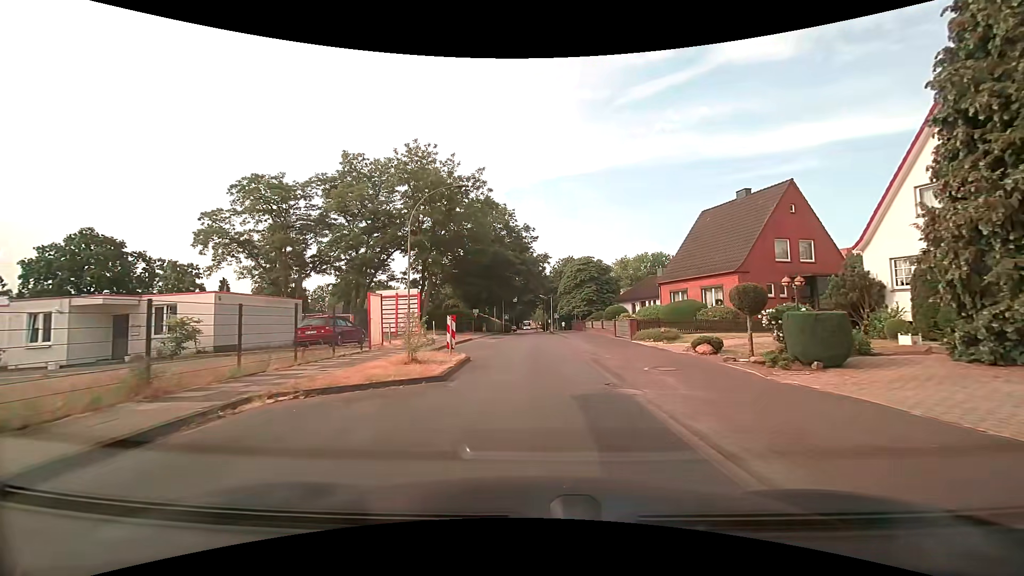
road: residential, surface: asphalt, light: Day
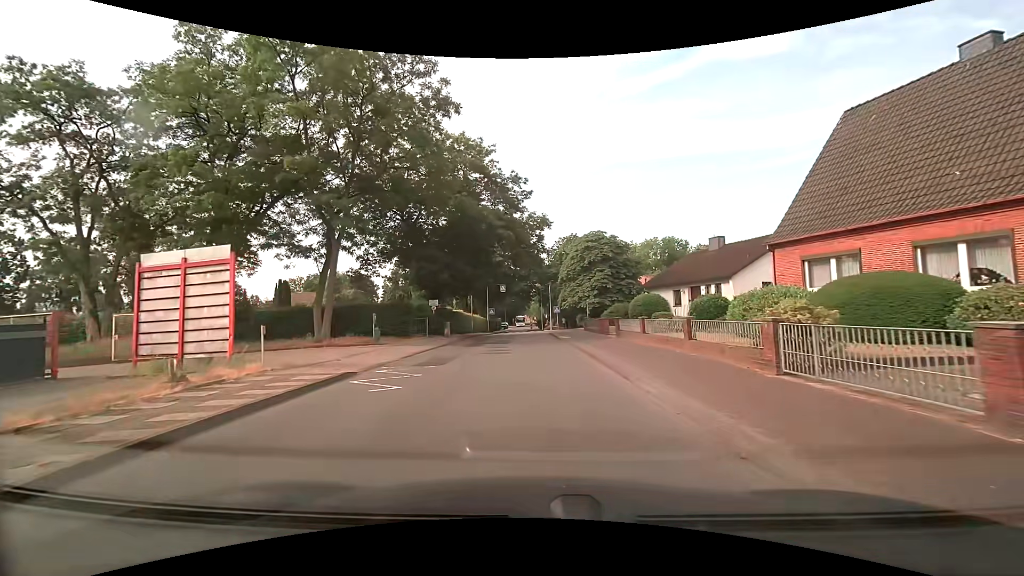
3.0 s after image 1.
(+0.2, +20.0) m; +1°
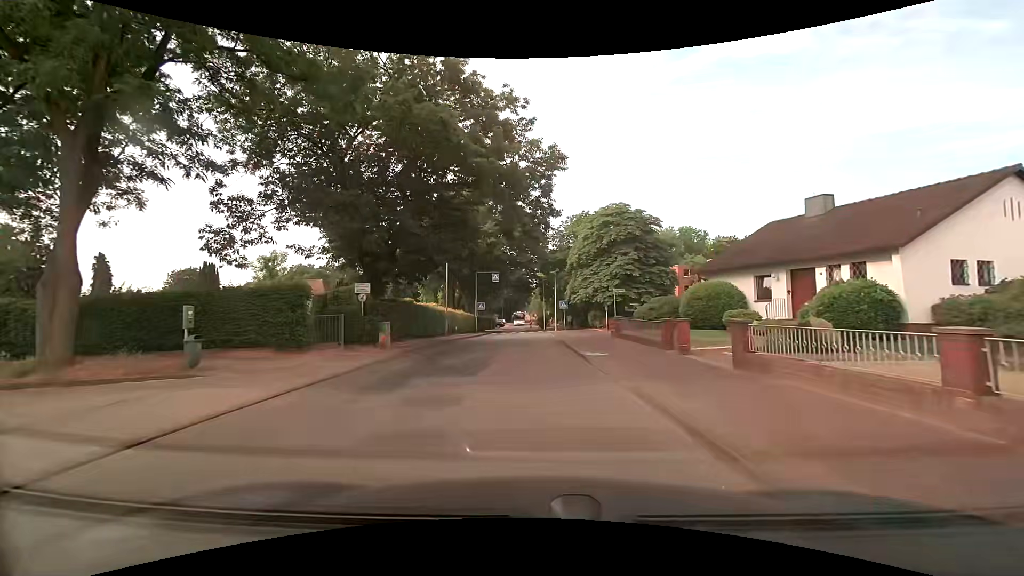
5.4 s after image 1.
(0.0, +14.1) m; 0°
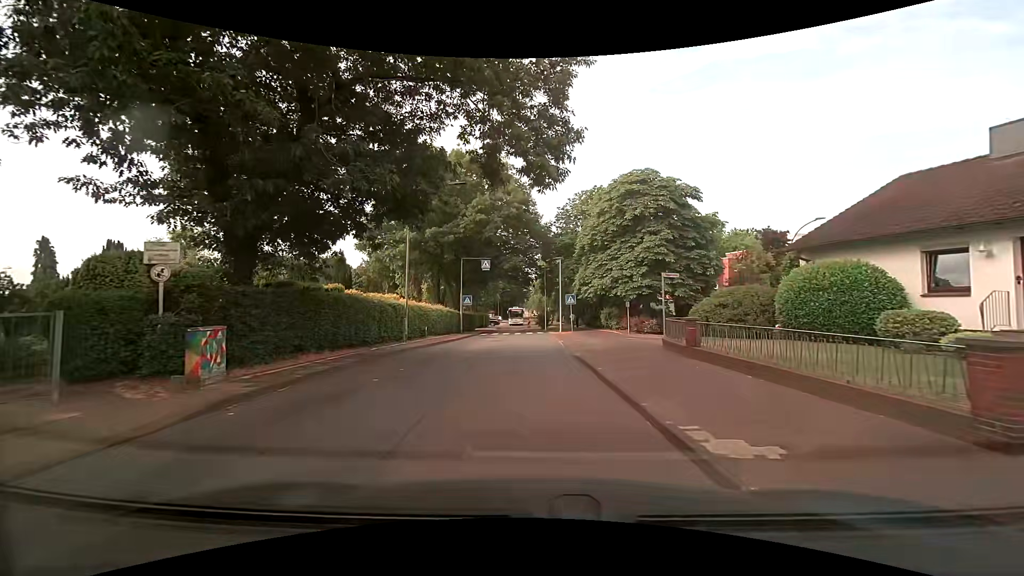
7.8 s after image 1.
(0.0, +10.6) m; 0°
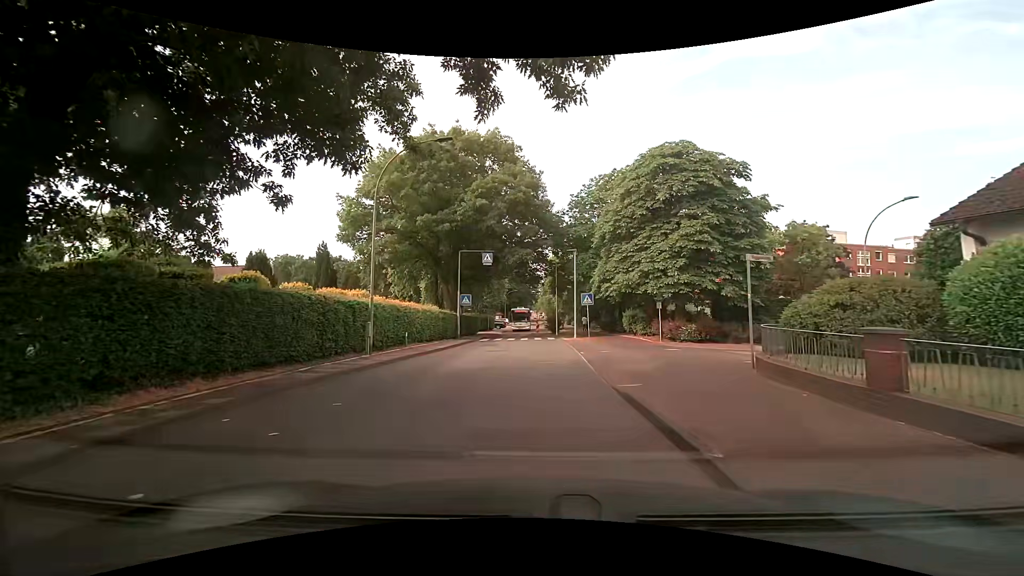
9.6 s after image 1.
(+0.1, +6.3) m; +1°
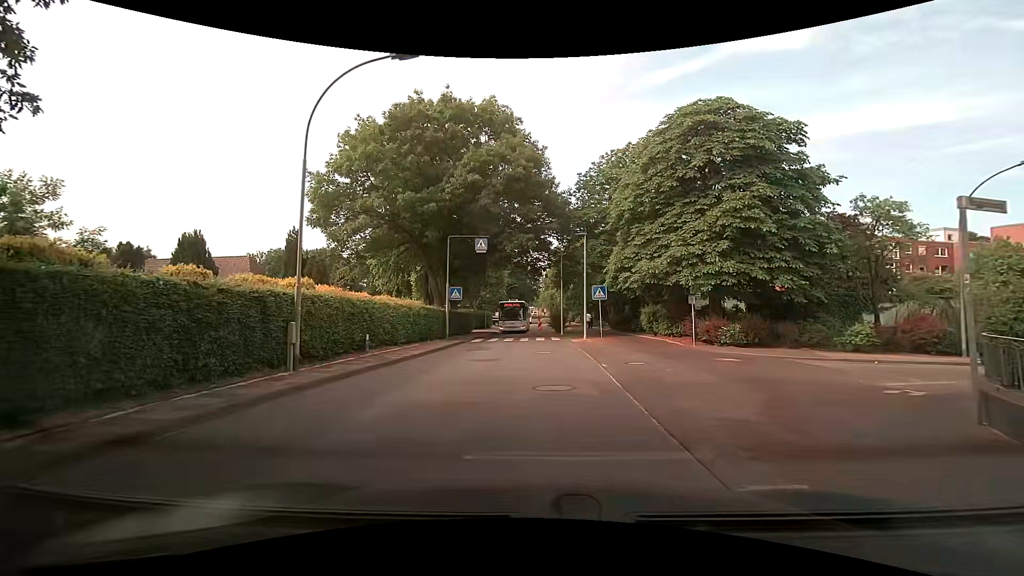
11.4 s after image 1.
(-0.1, +5.6) m; -2°
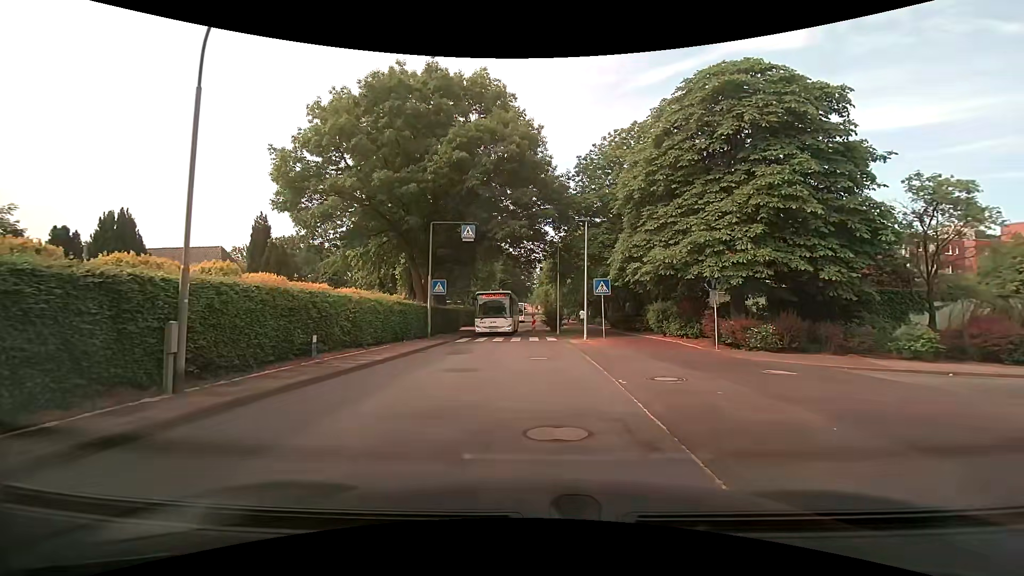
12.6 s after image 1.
(+0.1, +3.6) m; +1°
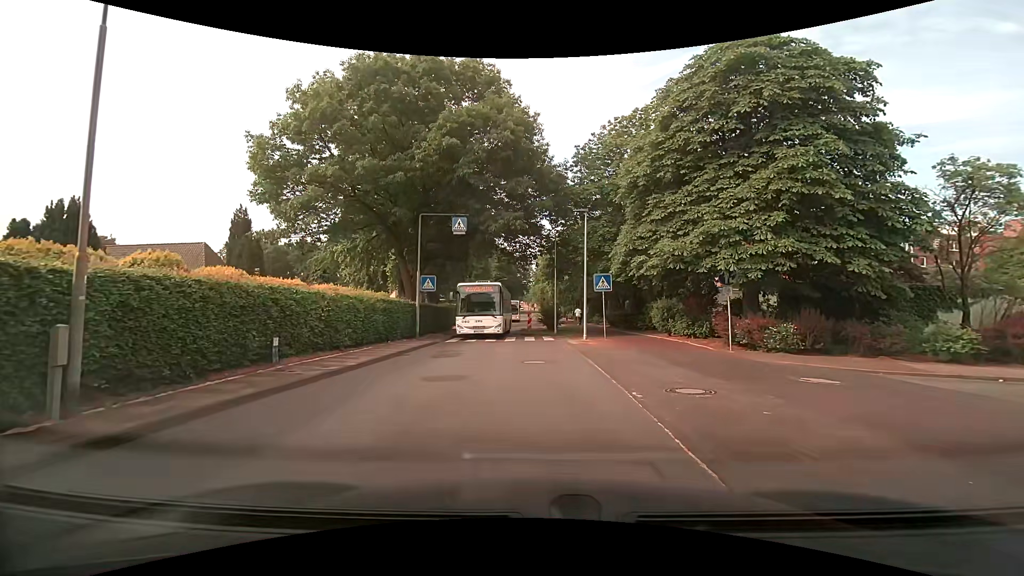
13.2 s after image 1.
(0.0, +1.8) m; 0°
(0, +10) (0, +20) (-2, +30) (-2, +40) (-1, +50) (0, +60) (0, +70) (+1, +80) (+1, +90) (+1, +100) m
